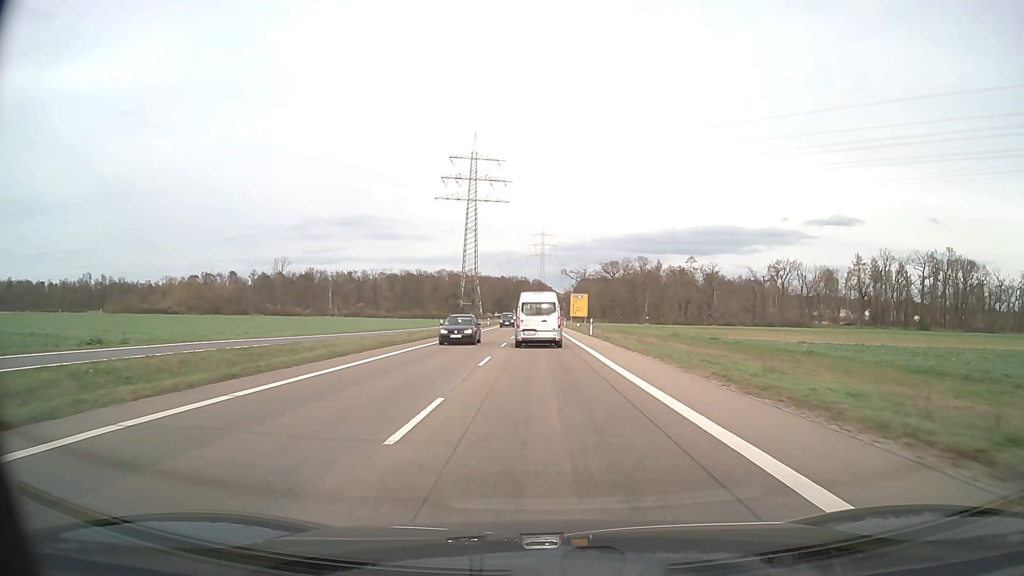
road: secondary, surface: asphalt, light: Day
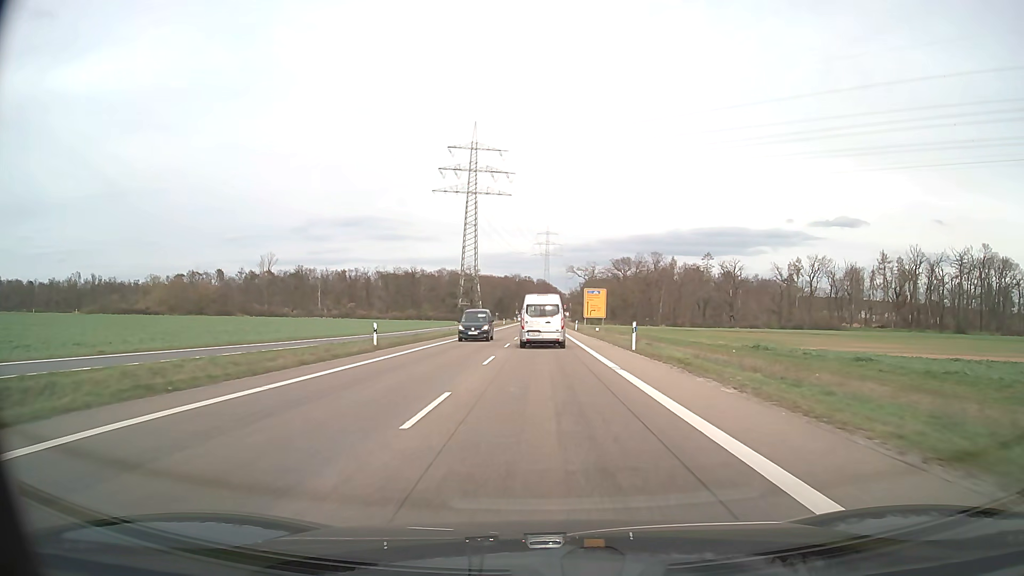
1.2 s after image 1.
(-0.1, +21.8) m; 0°
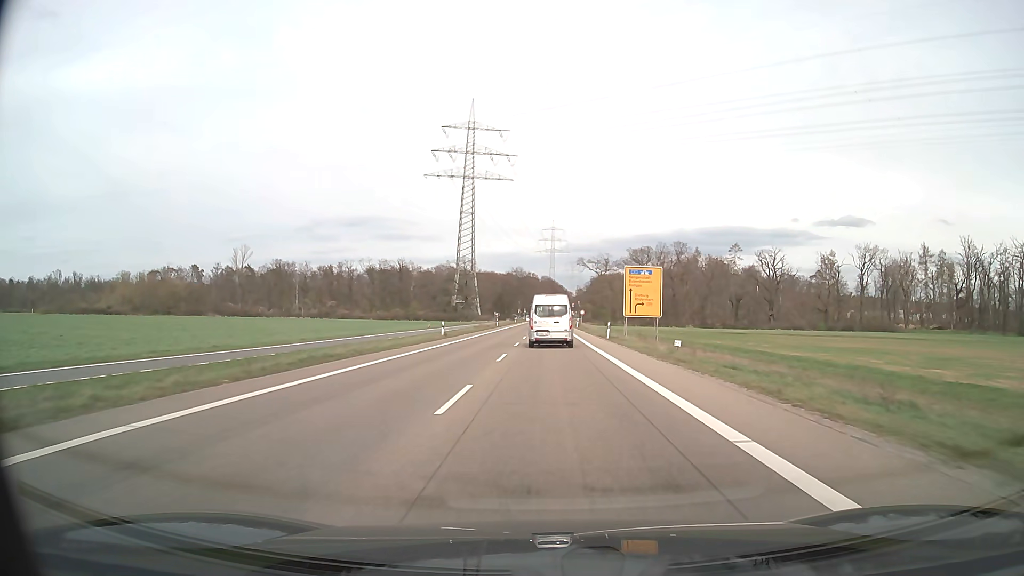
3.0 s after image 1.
(-0.1, +32.9) m; 0°
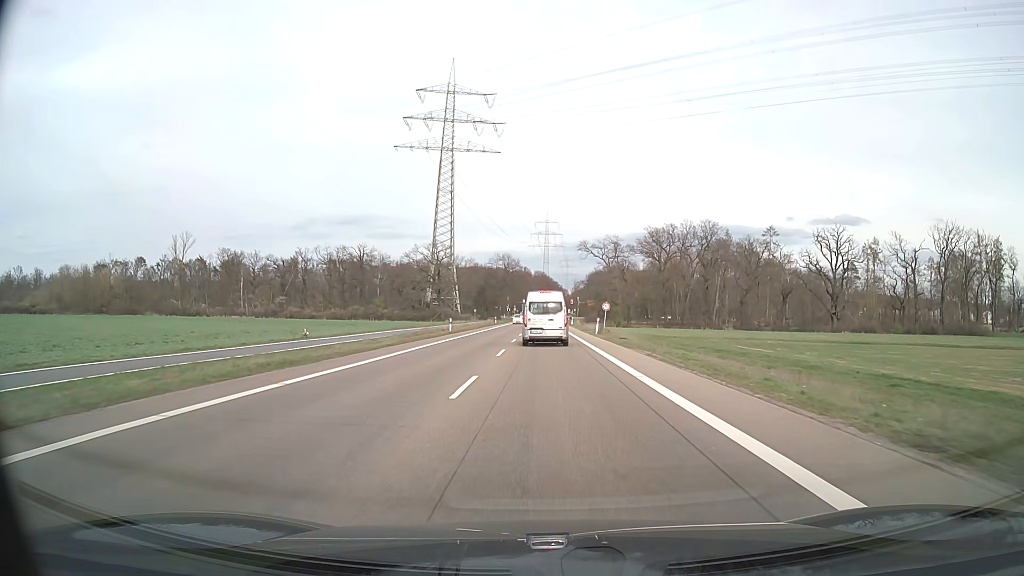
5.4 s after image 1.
(+0.2, +44.0) m; 0°
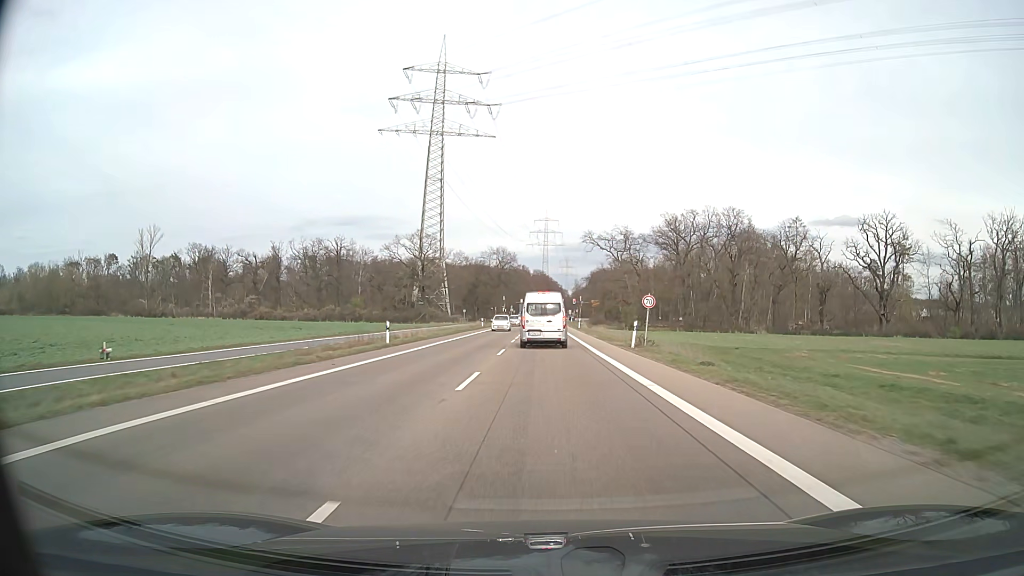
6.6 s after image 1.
(0.0, +21.5) m; 0°
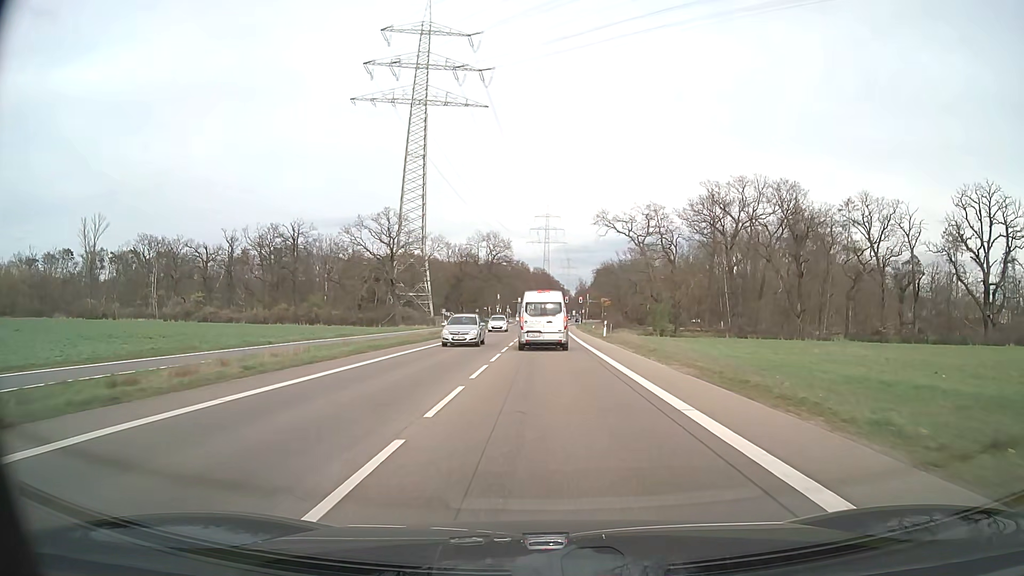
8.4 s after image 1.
(0.0, +31.5) m; 0°
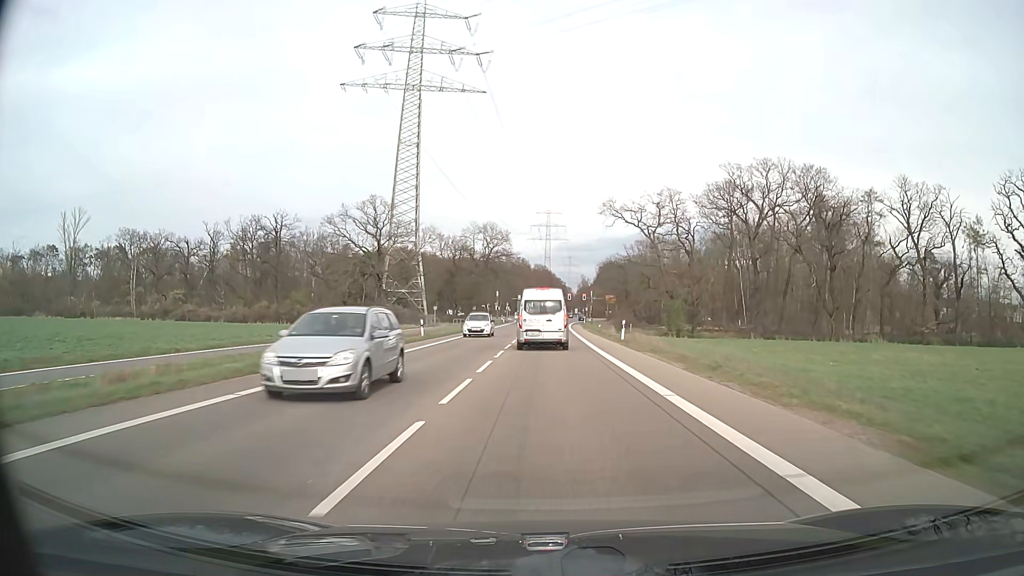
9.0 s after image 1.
(0.0, +10.3) m; 0°
